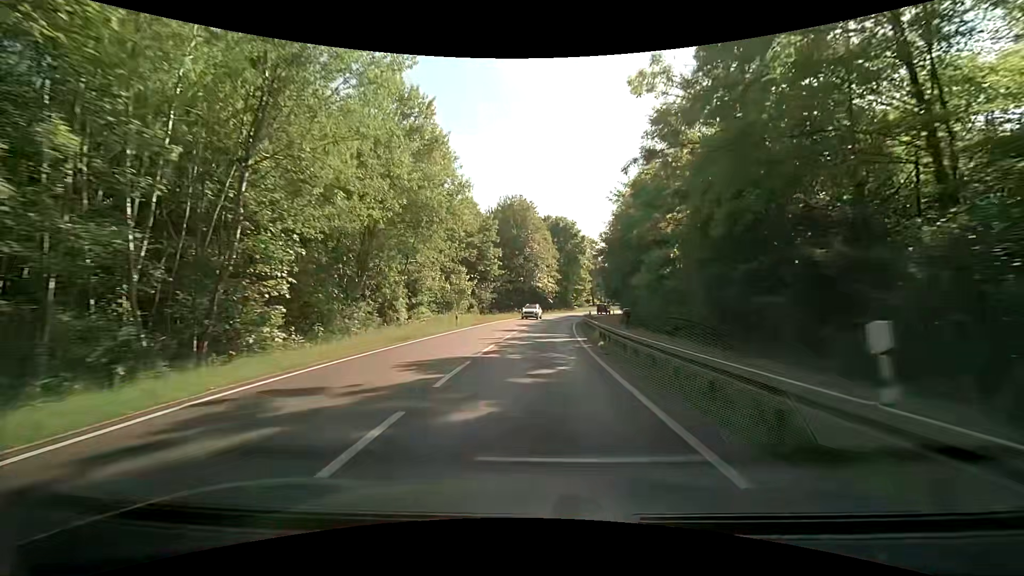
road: secondary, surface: asphalt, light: Day
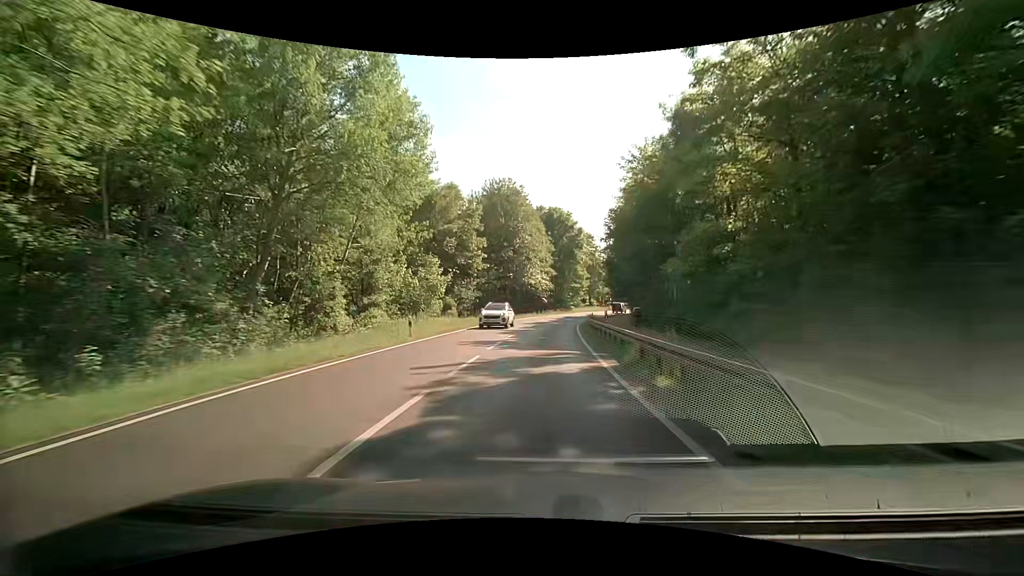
(0.0, +10.5) m; 0°
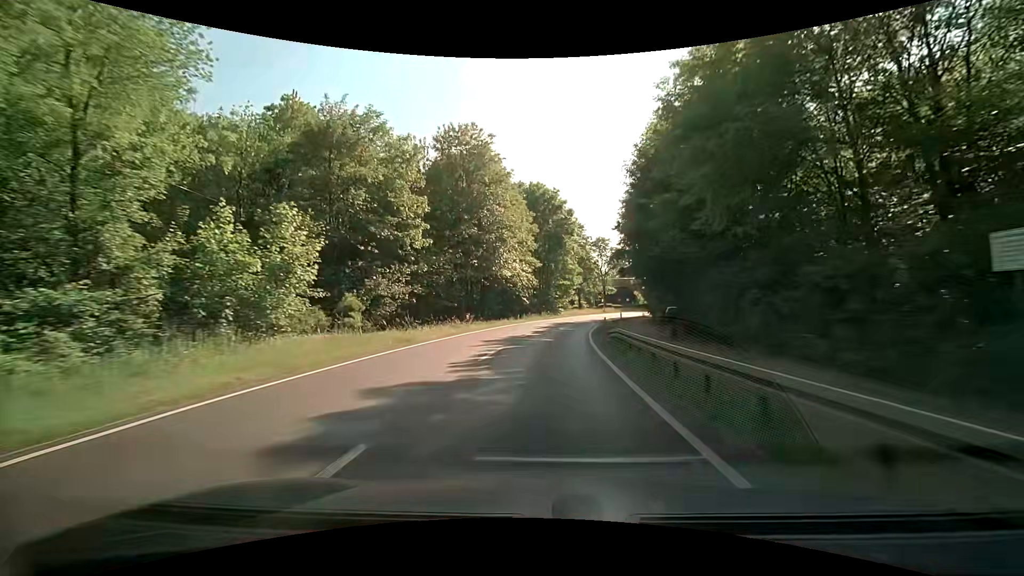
(+0.4, +21.1) m; +2°
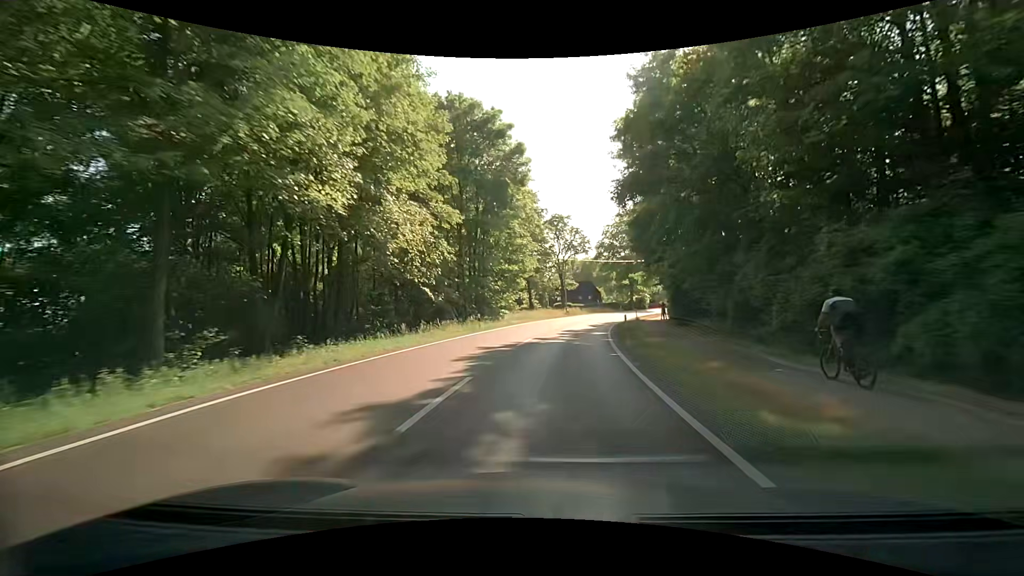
(+1.4, +31.6) m; +6°
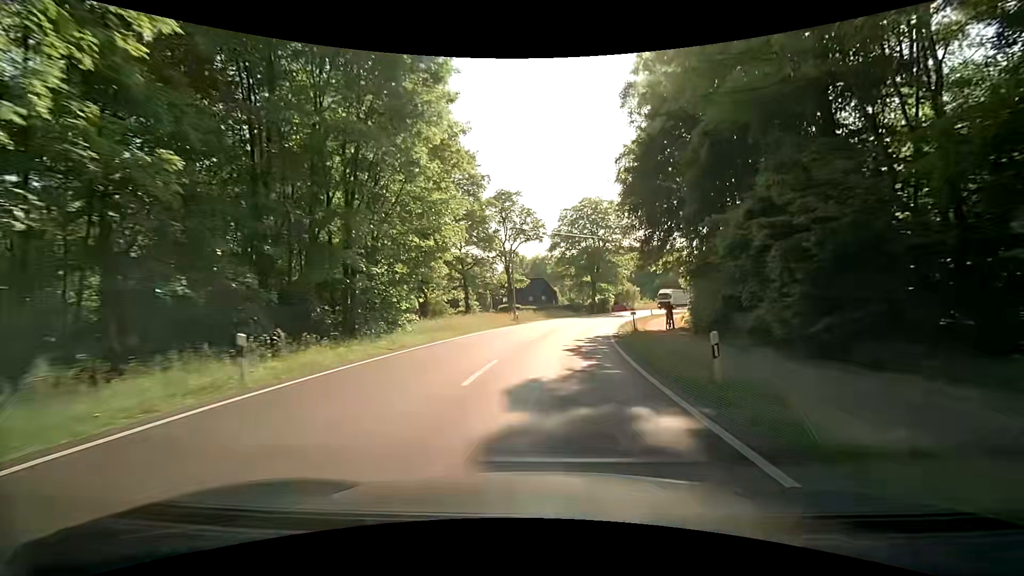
(+0.8, +21.0) m; +5°
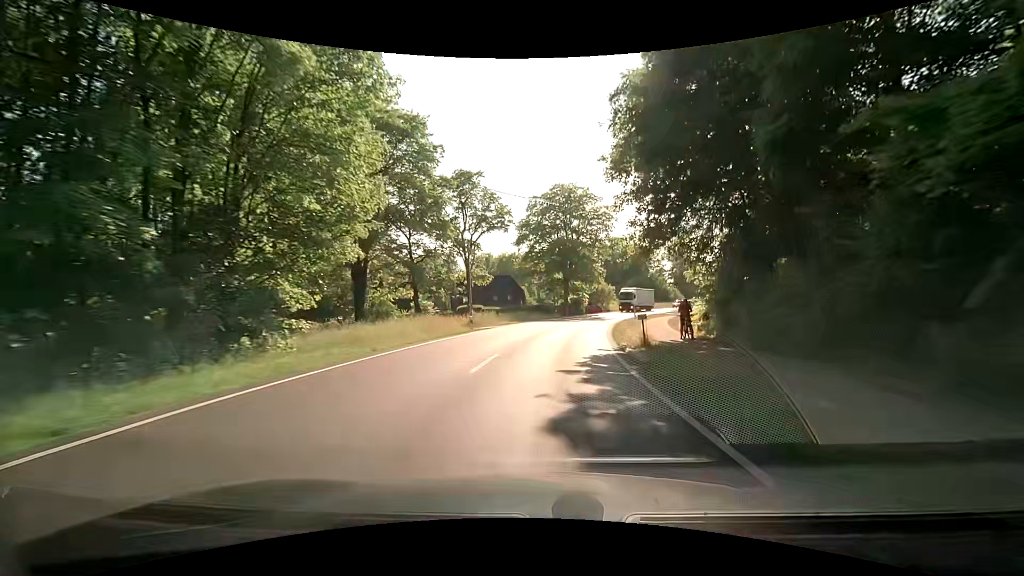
(+0.5, +10.4) m; +4°
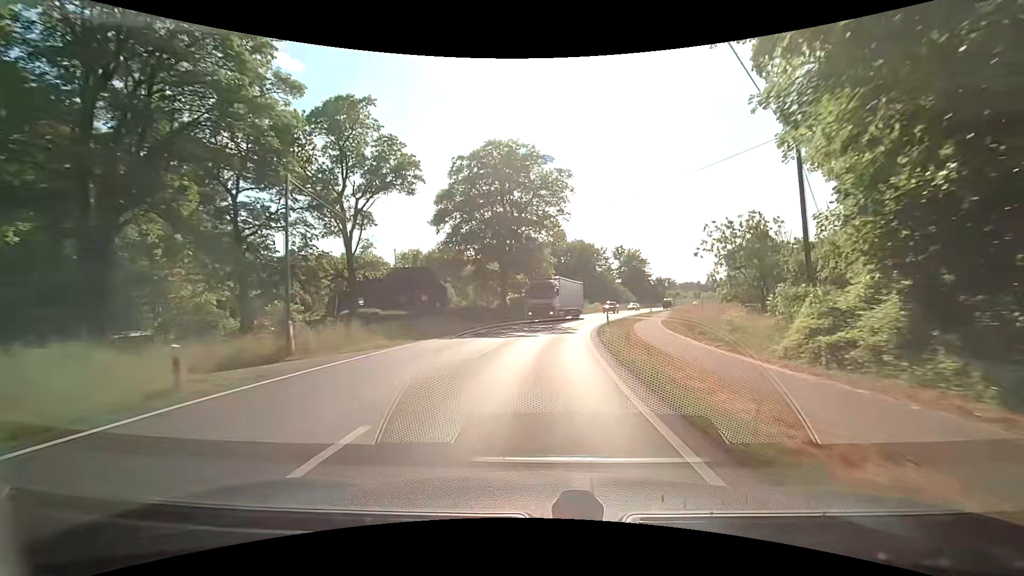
(+1.3, +20.6) m; +6°
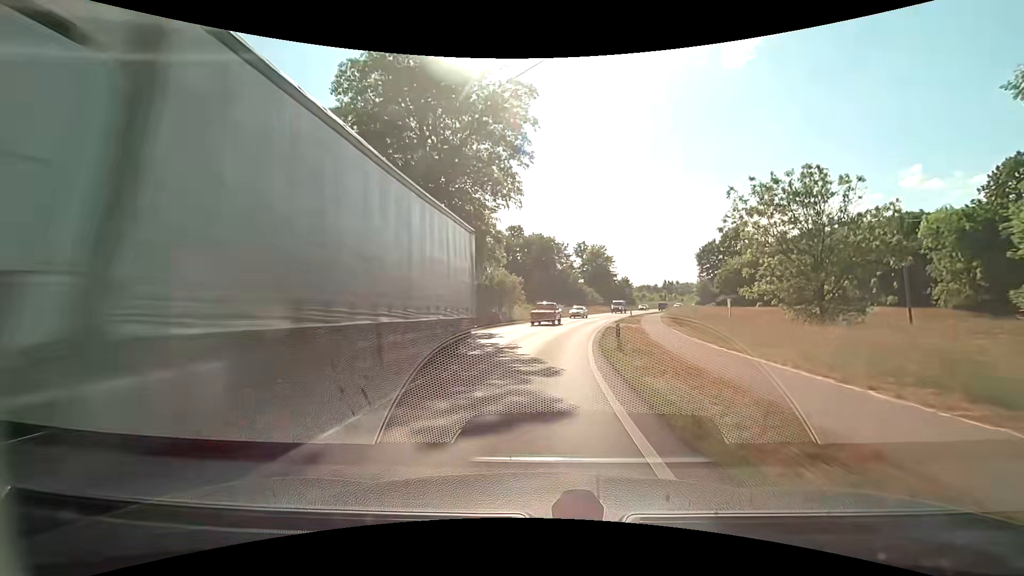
(+1.1, +20.3) m; +6°
(0, +10) (+1, +20) (+2, +30) (+4, +40) (+6, +50) (+8, +59) (+10, +69) (+13, +79) (+16, +88) (+19, +98) m
